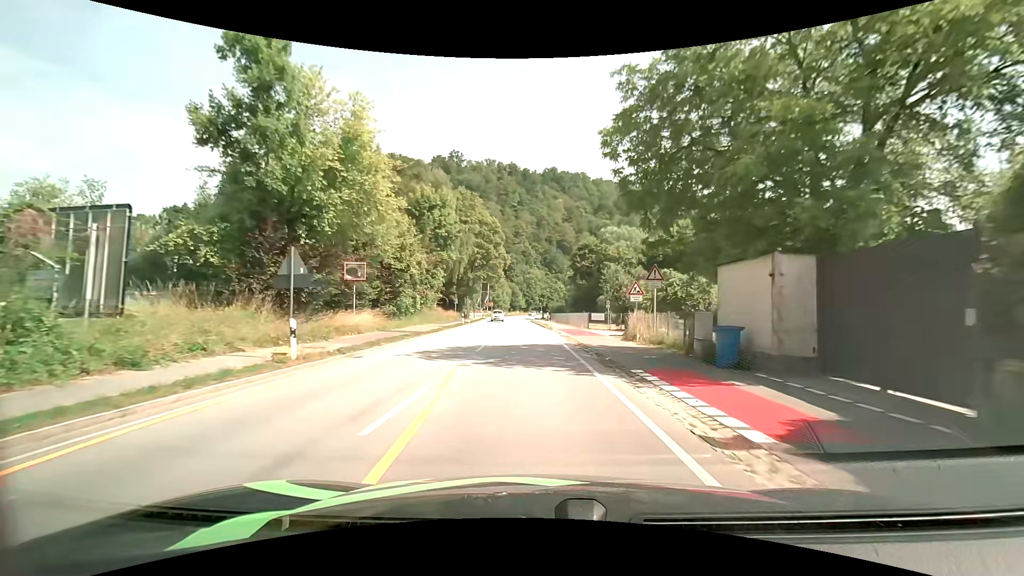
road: primary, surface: asphalt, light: Day
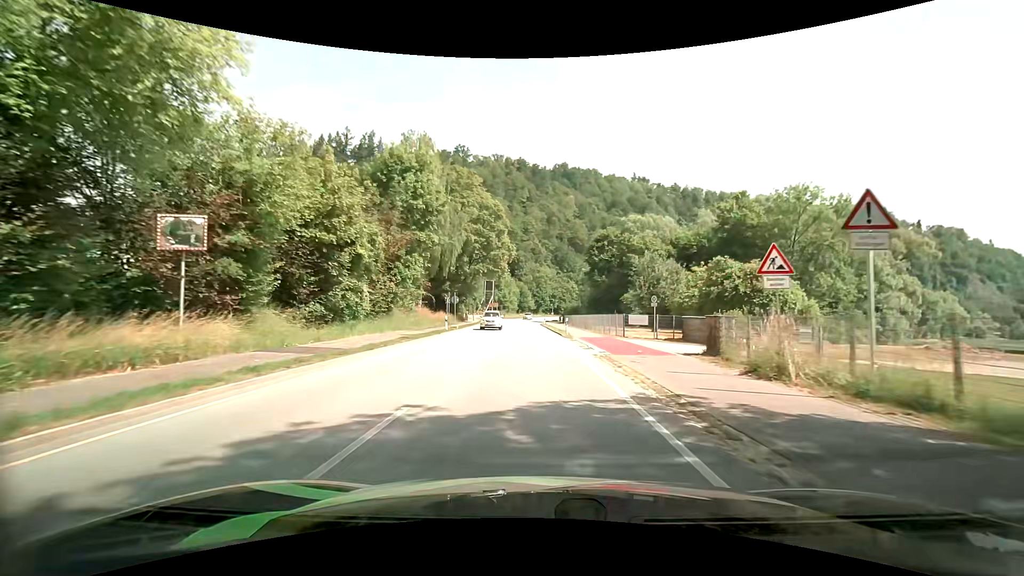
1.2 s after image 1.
(-0.2, +14.1) m; -1°
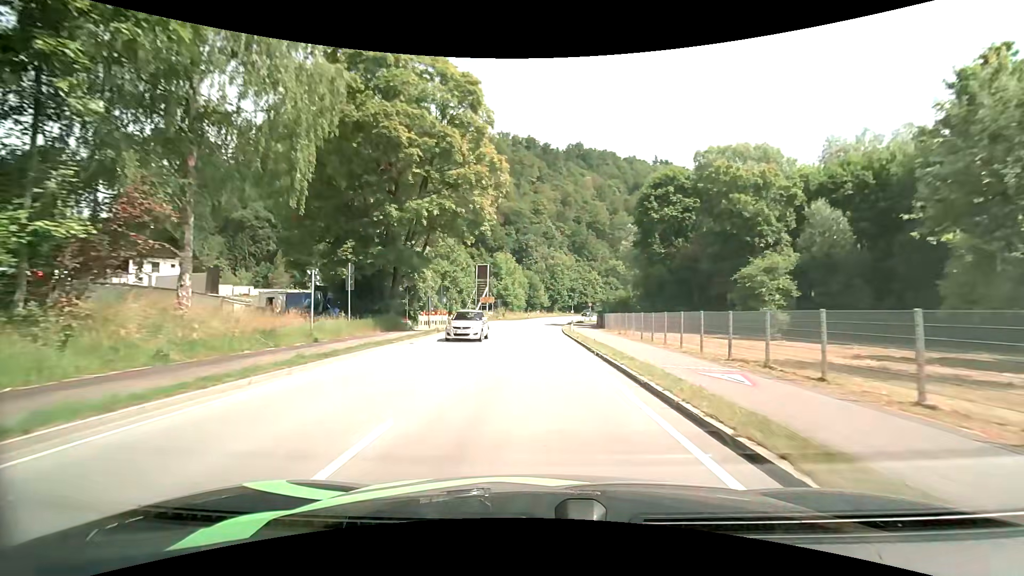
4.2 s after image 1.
(-0.4, +36.8) m; -1°
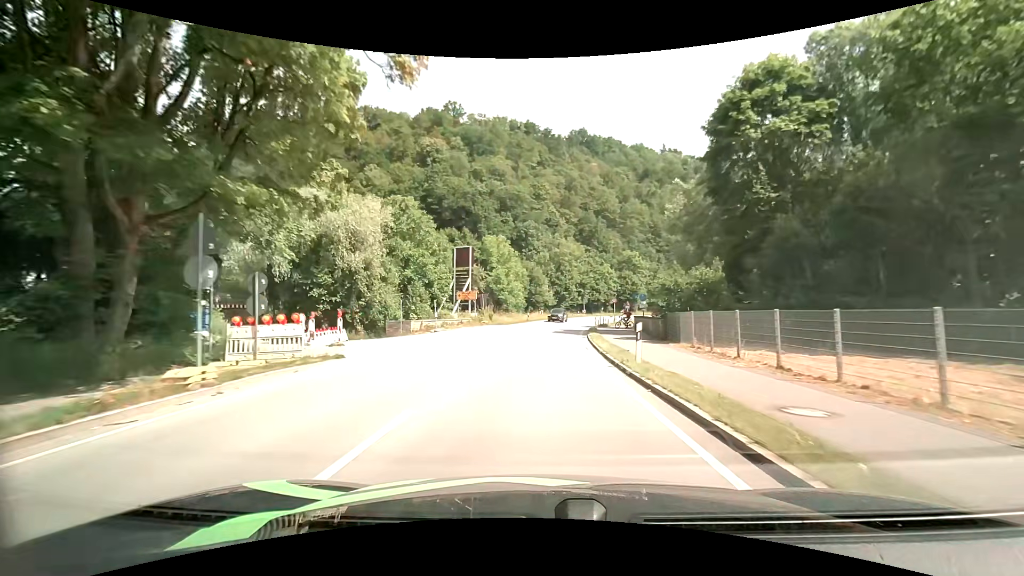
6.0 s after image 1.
(-0.2, +23.0) m; -1°
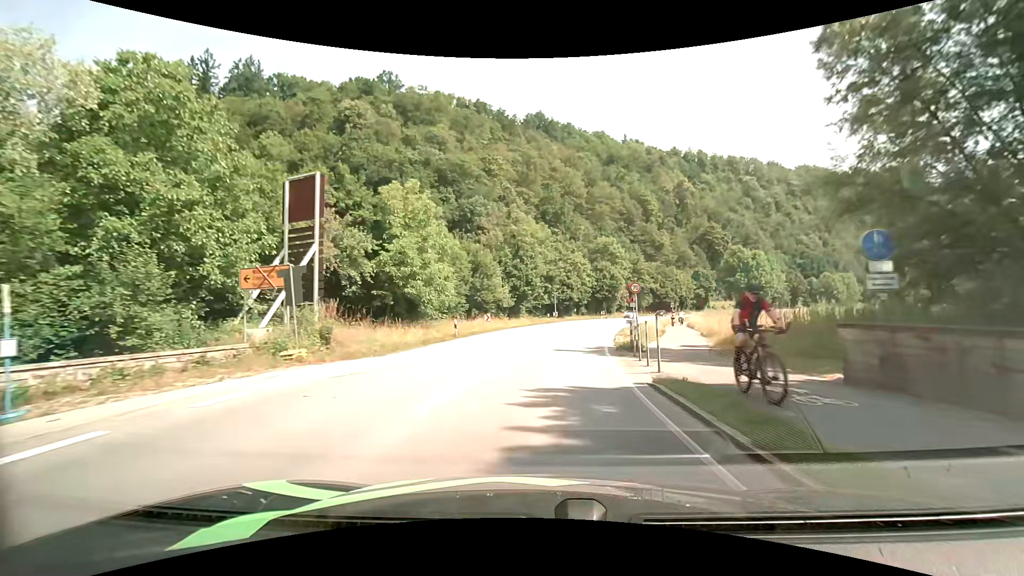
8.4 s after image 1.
(+0.9, +31.3) m; +5°
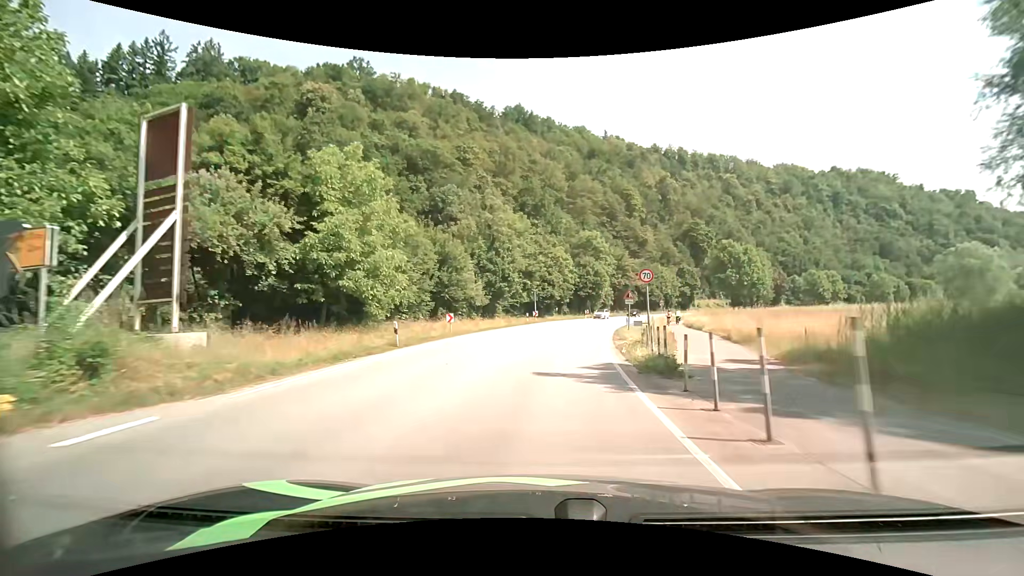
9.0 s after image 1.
(+0.2, +7.9) m; +2°
